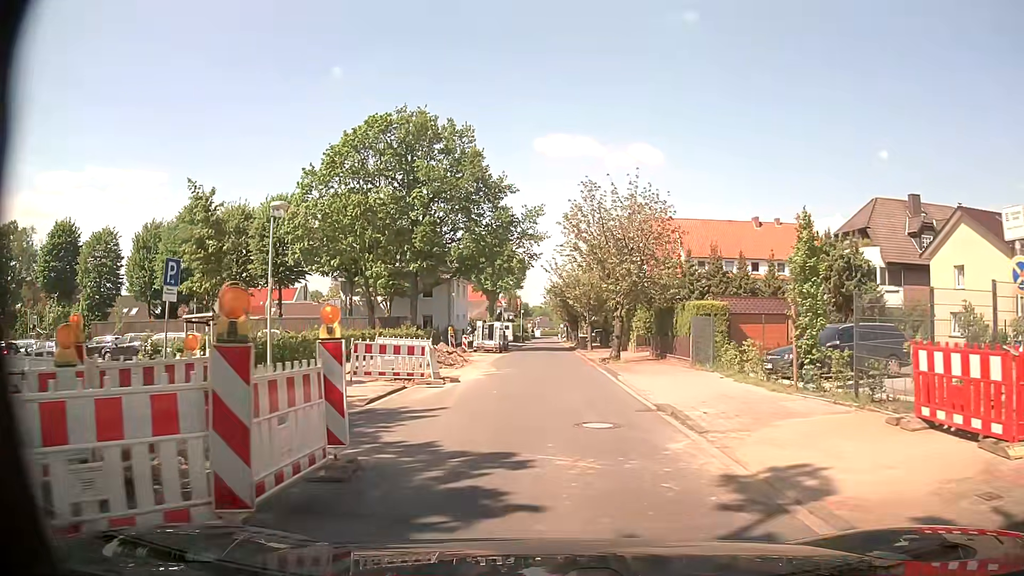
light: Day
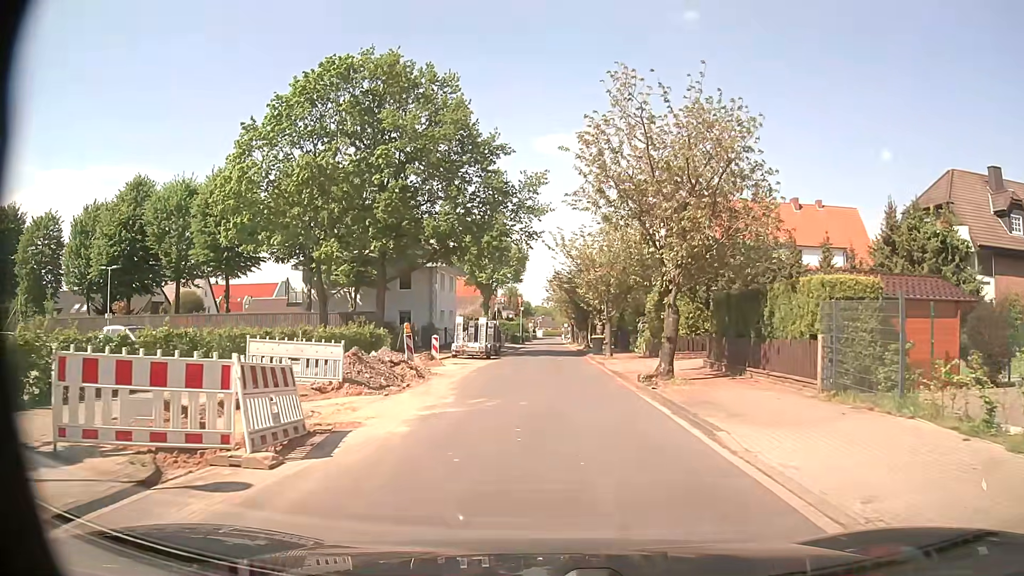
(+0.1, +11.6) m; 0°
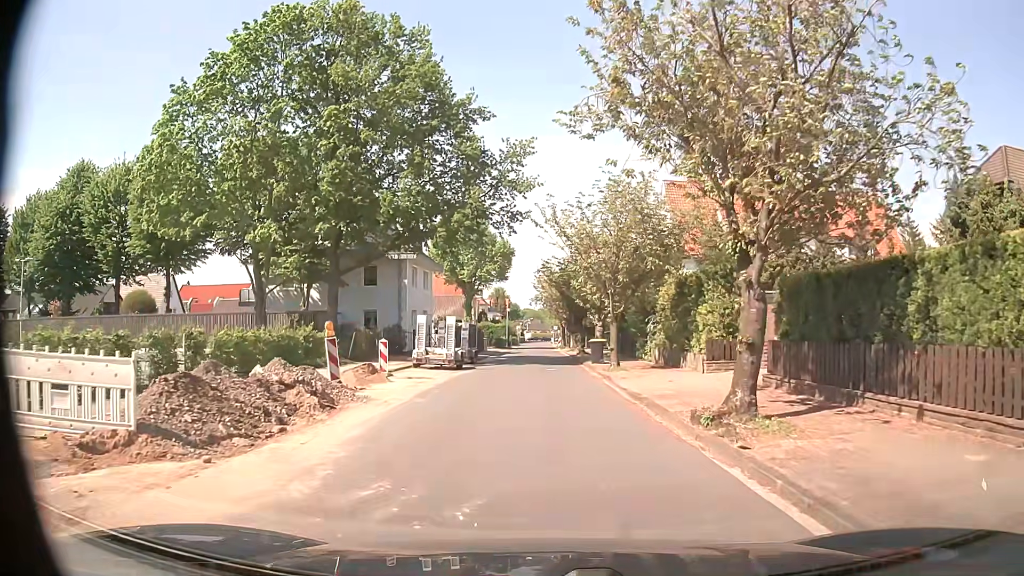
(+0.1, +7.6) m; +1°
